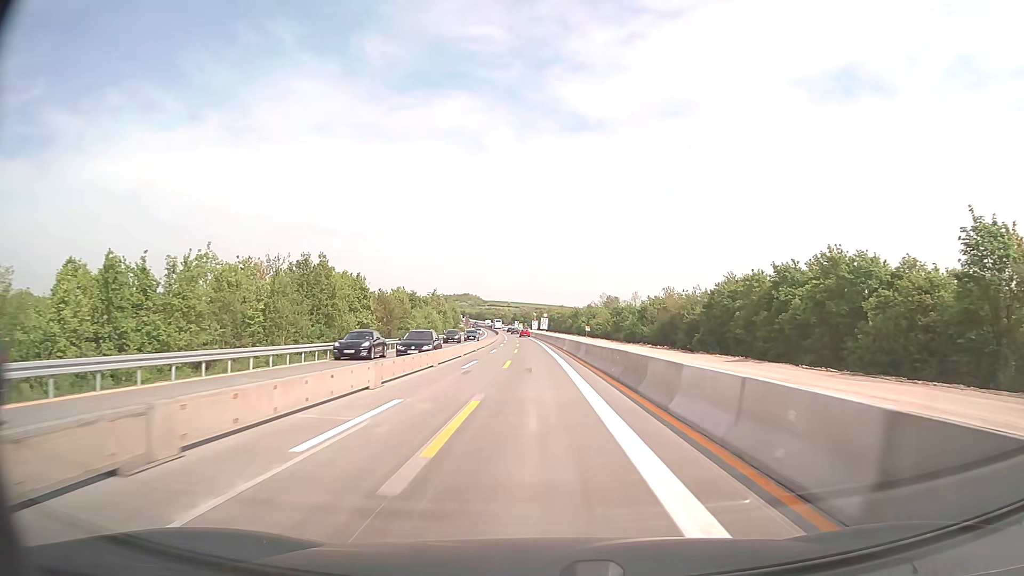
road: motorway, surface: concrete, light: Day
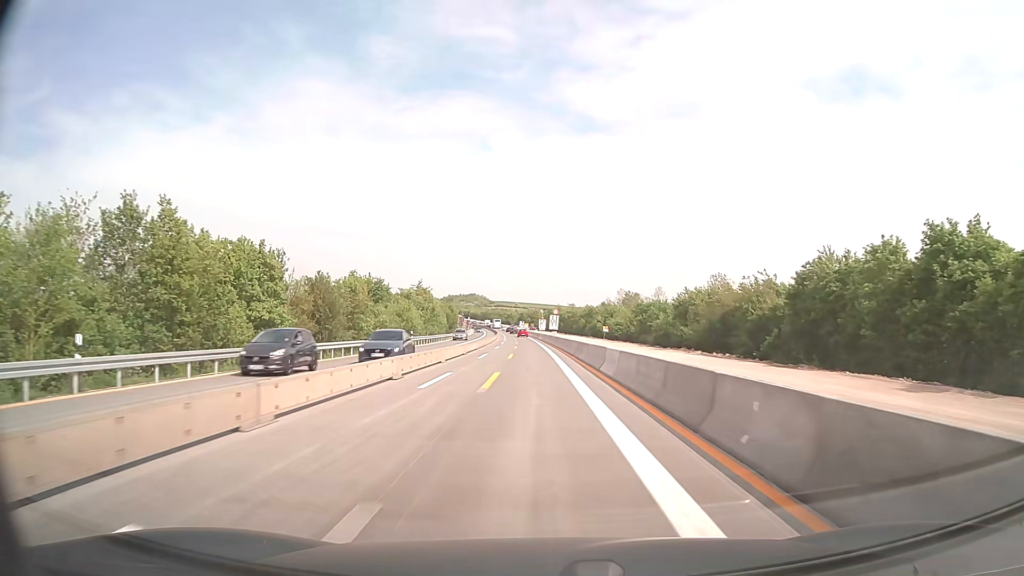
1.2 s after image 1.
(-0.2, +27.1) m; -1°
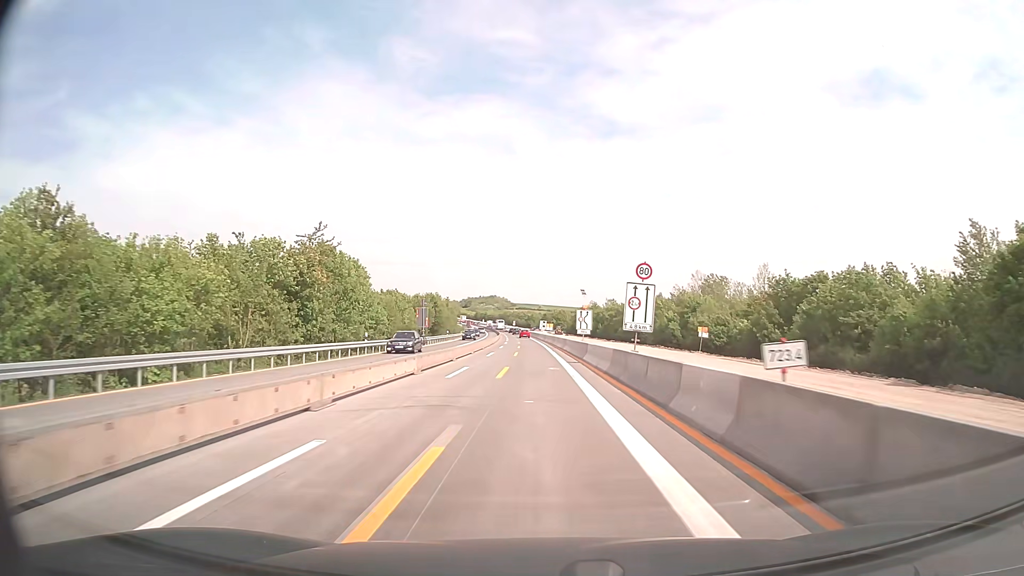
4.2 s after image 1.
(-1.4, +67.5) m; -2°
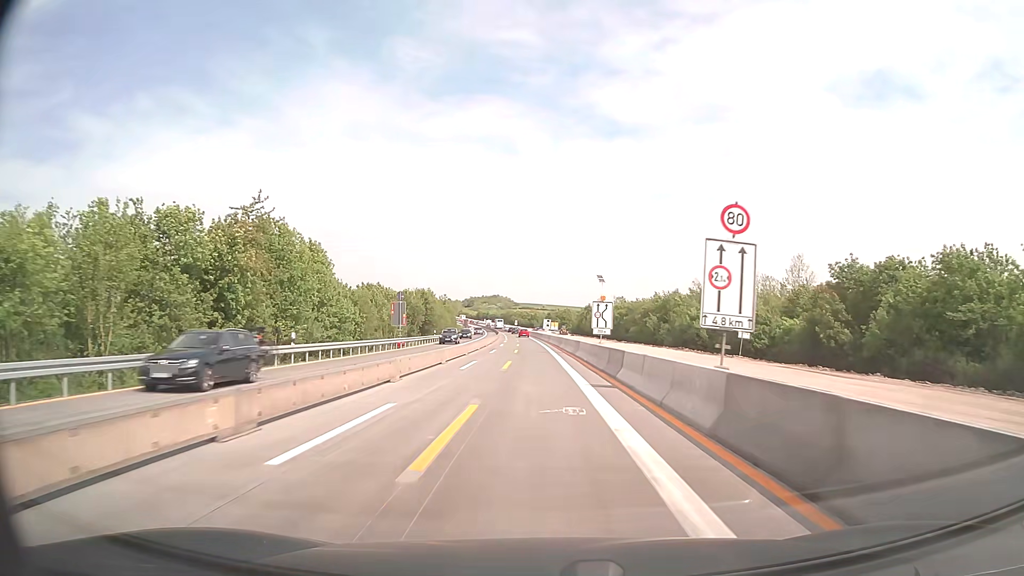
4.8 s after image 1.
(0.0, +13.5) m; 0°
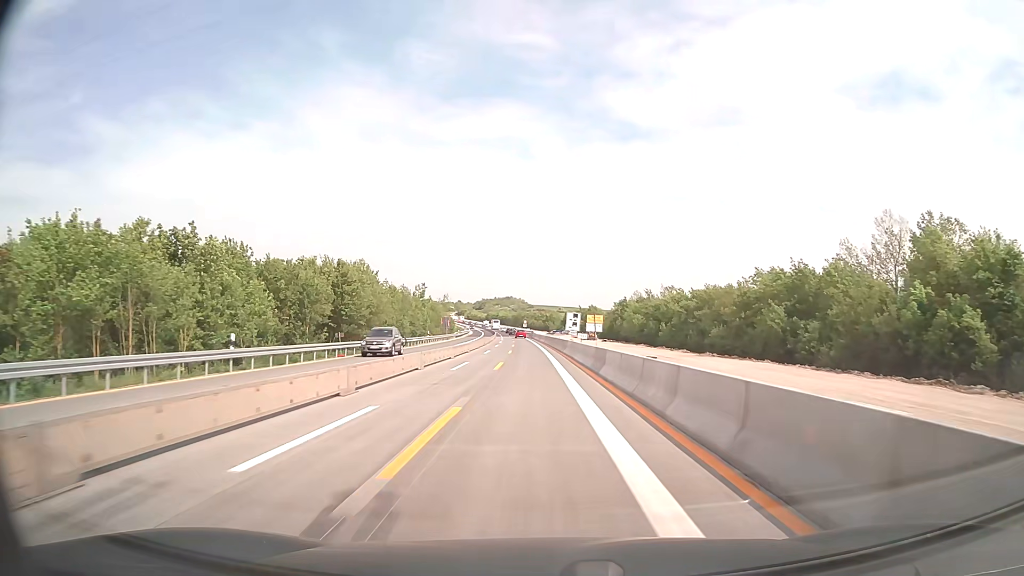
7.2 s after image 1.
(-0.6, +54.0) m; -1°
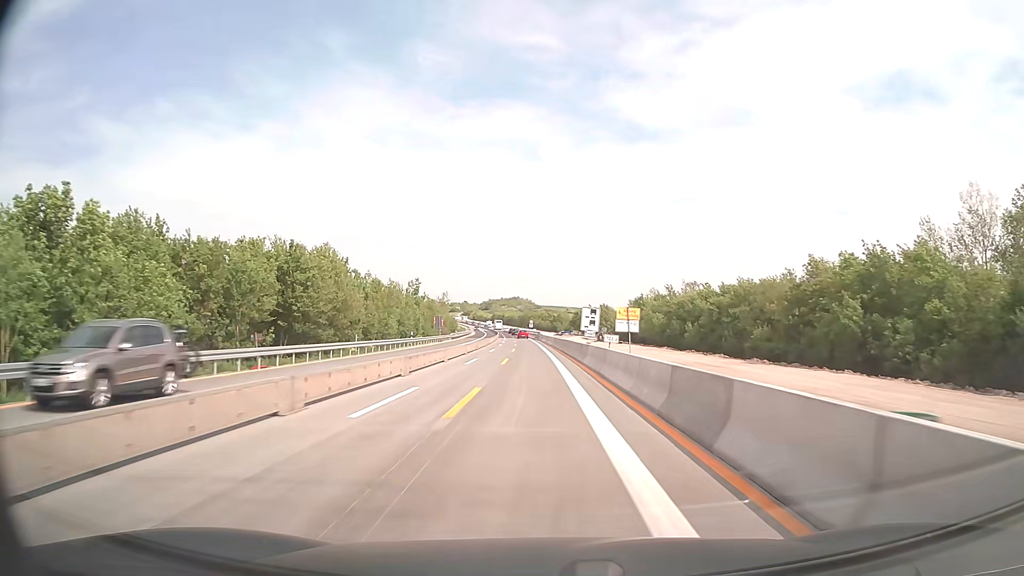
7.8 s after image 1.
(-0.1, +13.5) m; -1°
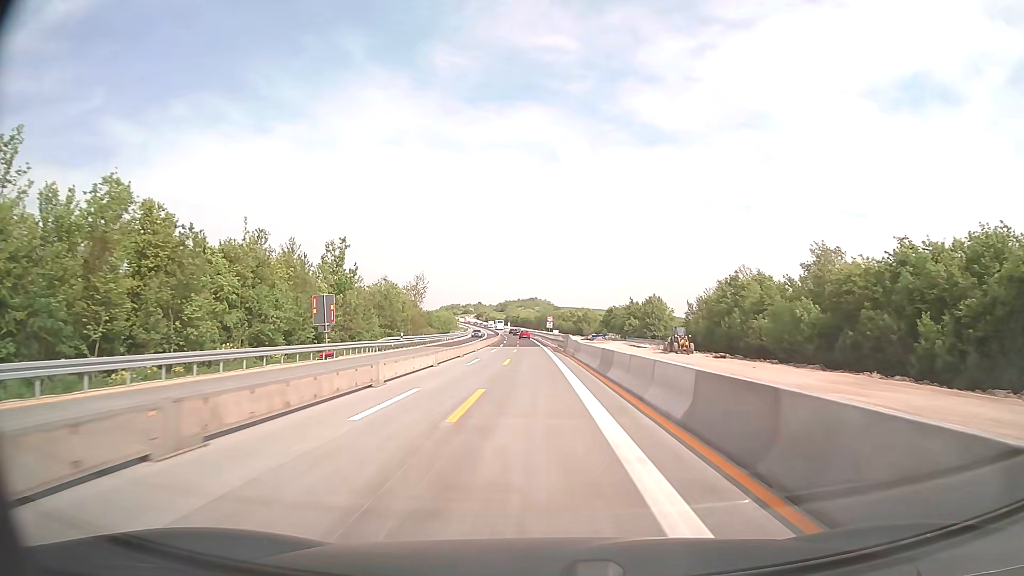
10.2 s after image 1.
(-0.9, +54.0) m; -2°
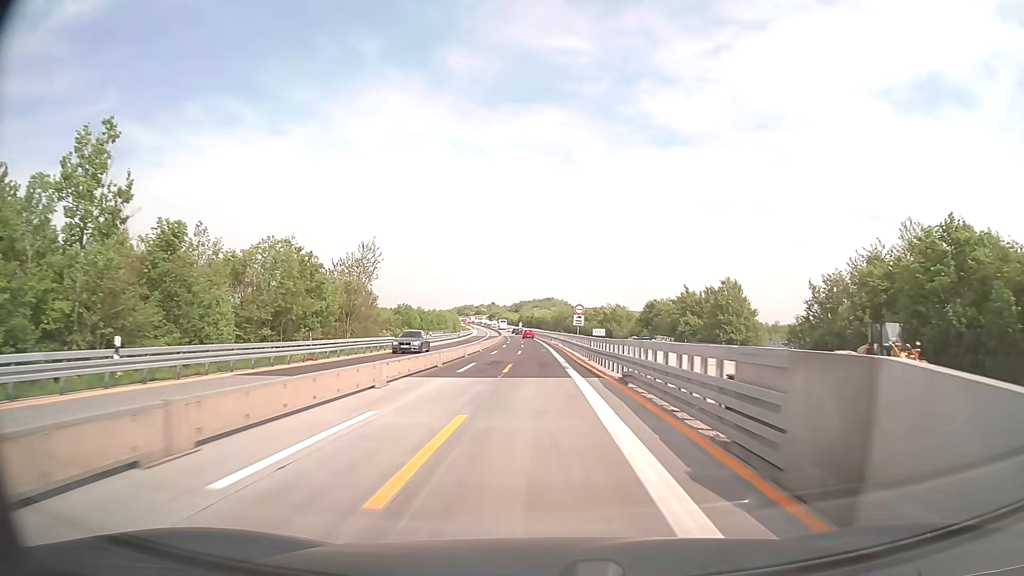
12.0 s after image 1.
(-0.5, +40.5) m; -1°
(0, +10) (0, +20) (0, +30) (0, +40) (0, +50) (-1, +60) (-1, +70) (-1, +80) (-2, +90) (-2, +100) m
